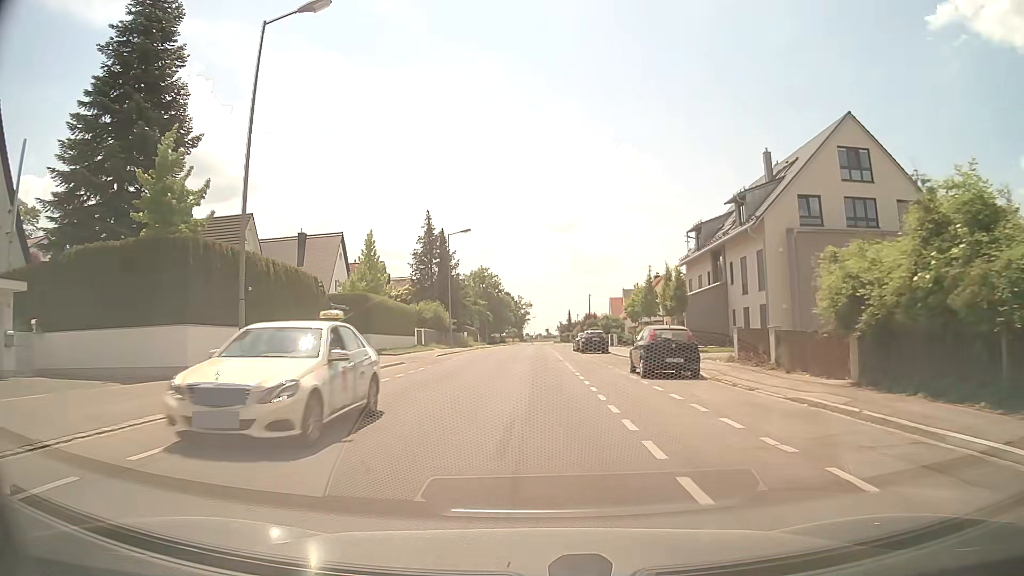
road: tertiary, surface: asphalt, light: Day
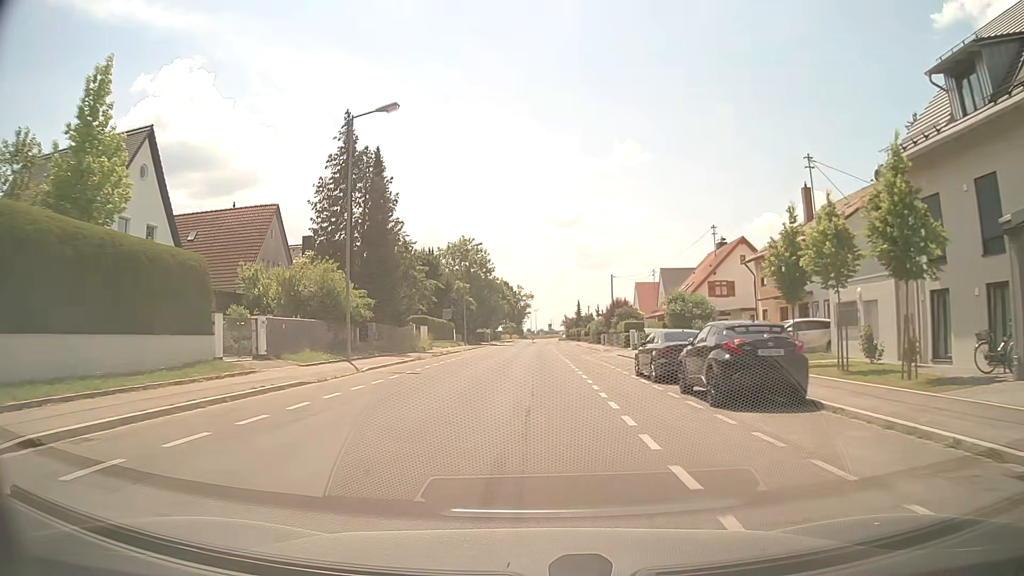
(0.0, +33.7) m; 0°
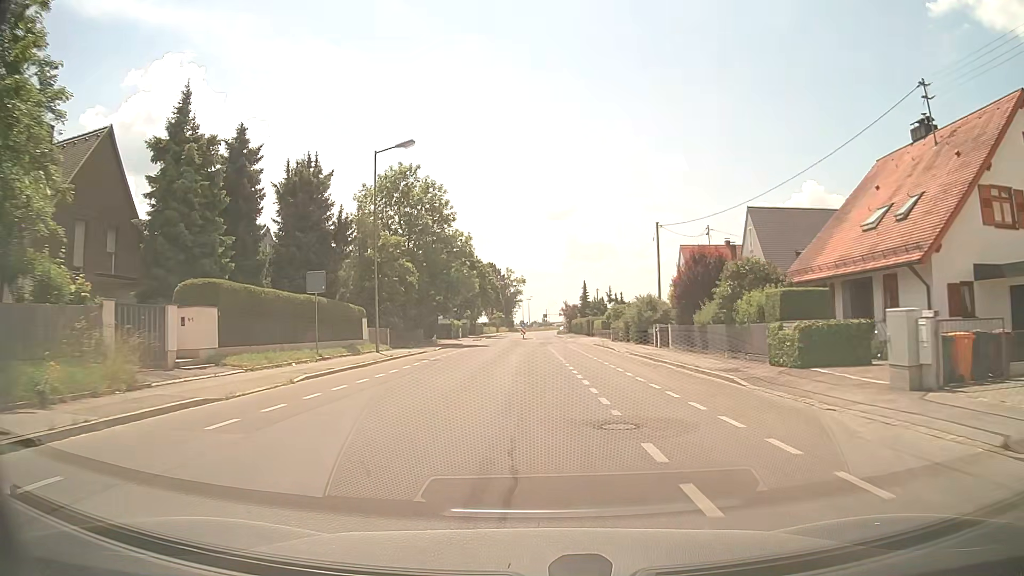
(+0.4, +37.0) m; +1°
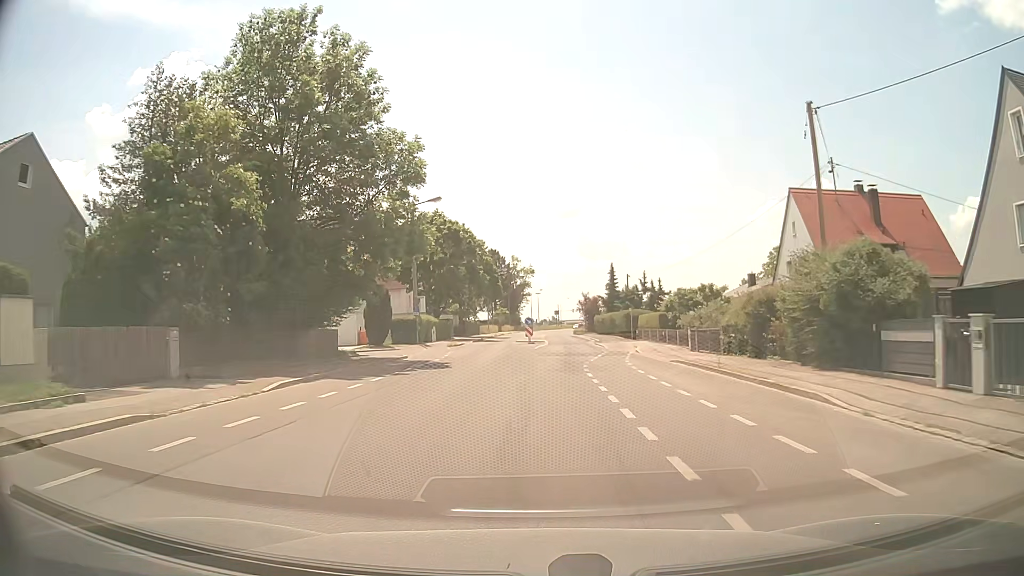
(-0.2, +27.9) m; -1°
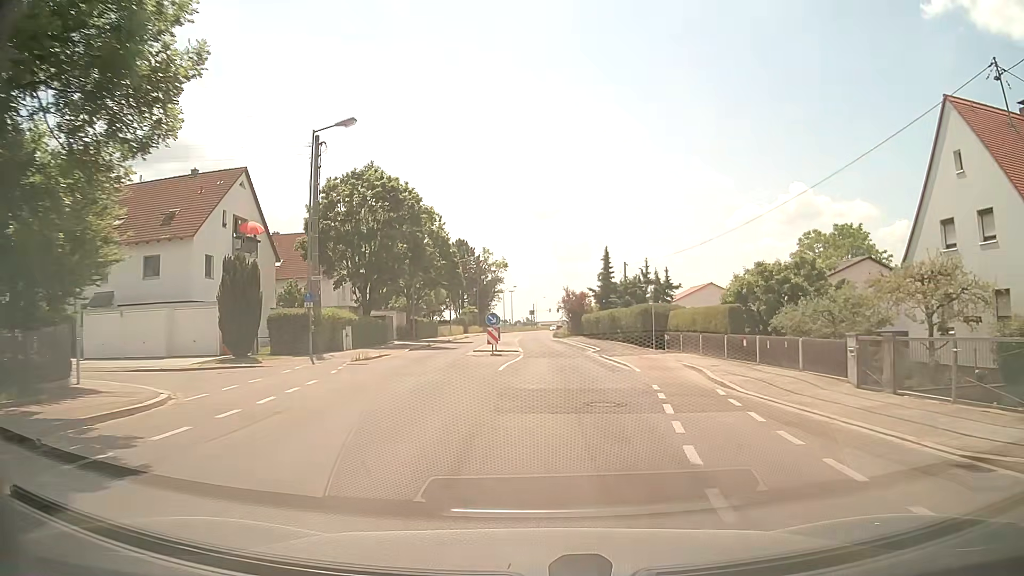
(+0.2, +19.2) m; +2°
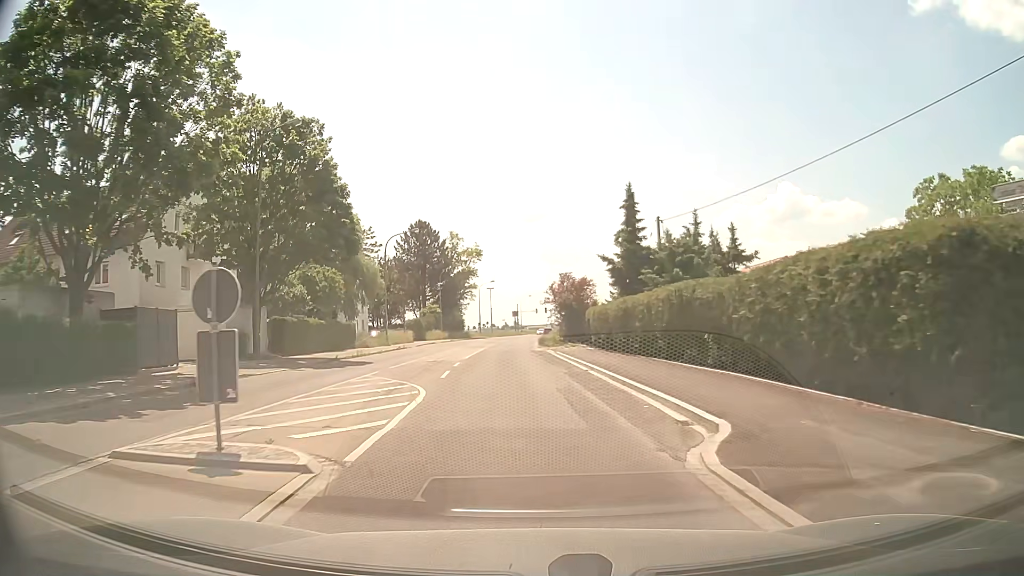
(+1.1, +29.7) m; +1°
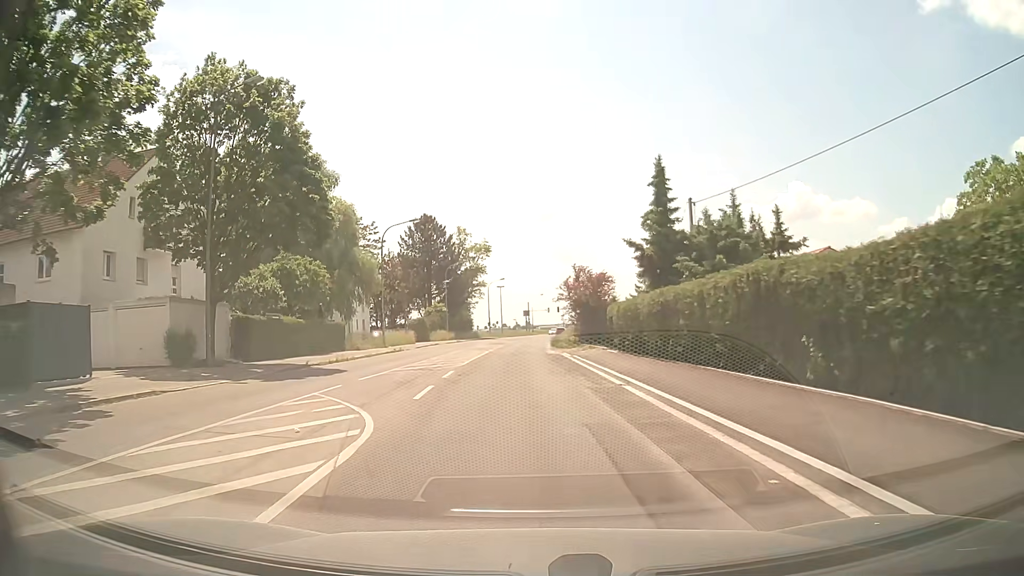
(0.0, +5.9) m; -1°
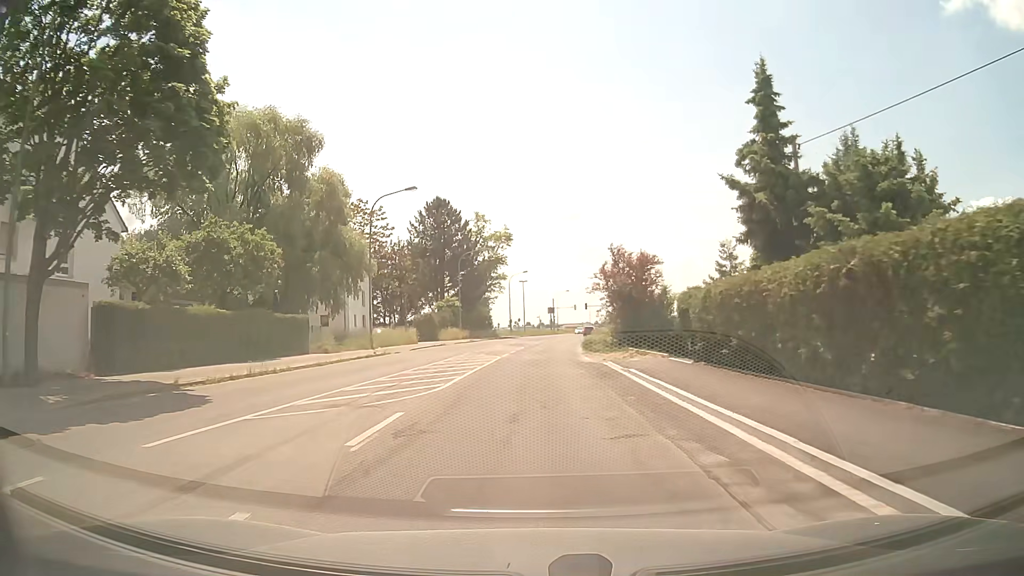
(-0.2, +12.0) m; -2°
(0, +10) (0, +20) (0, +30) (0, +40) (0, +50) (+1, +60) (+2, +70) (+3, +80) (+4, +90) (+5, +100) m
